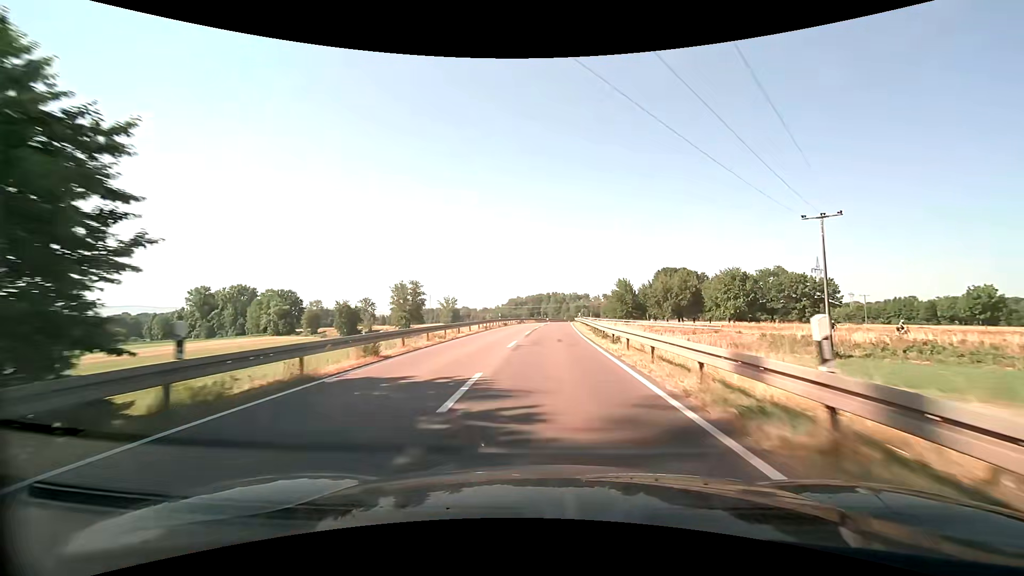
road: secondary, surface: asphalt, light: Day
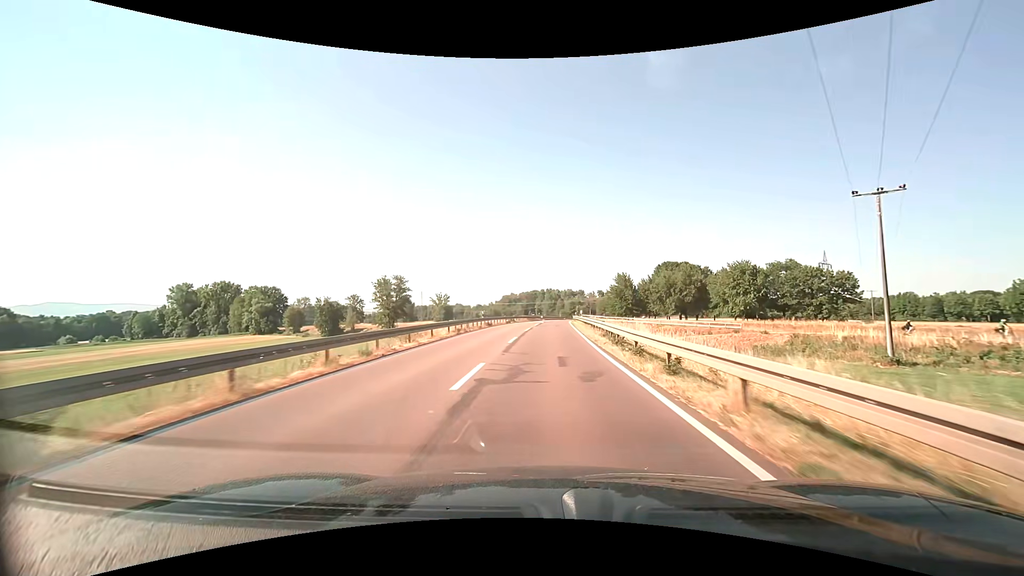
(+0.1, +10.3) m; +1°
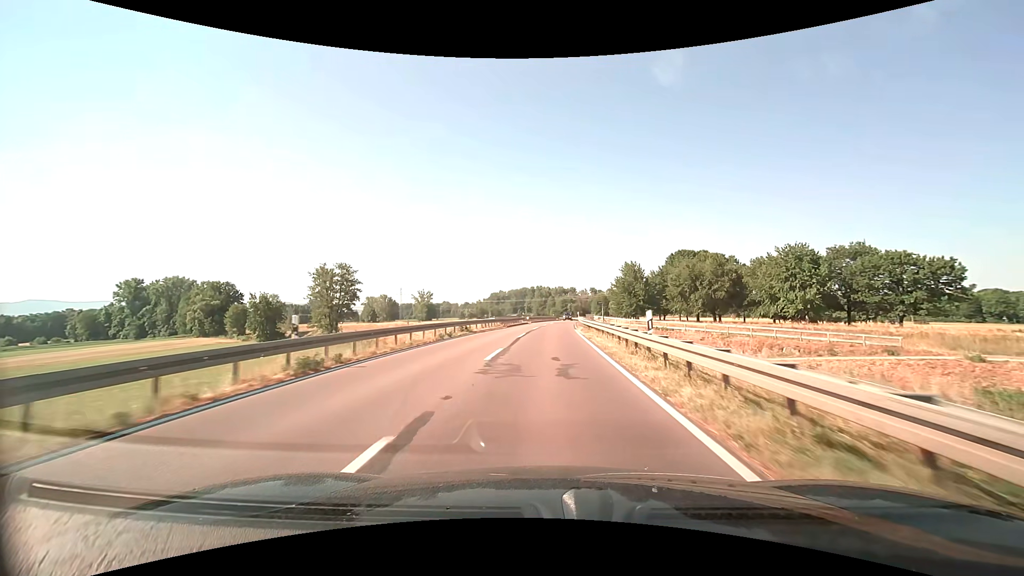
(+0.3, +31.2) m; +1°
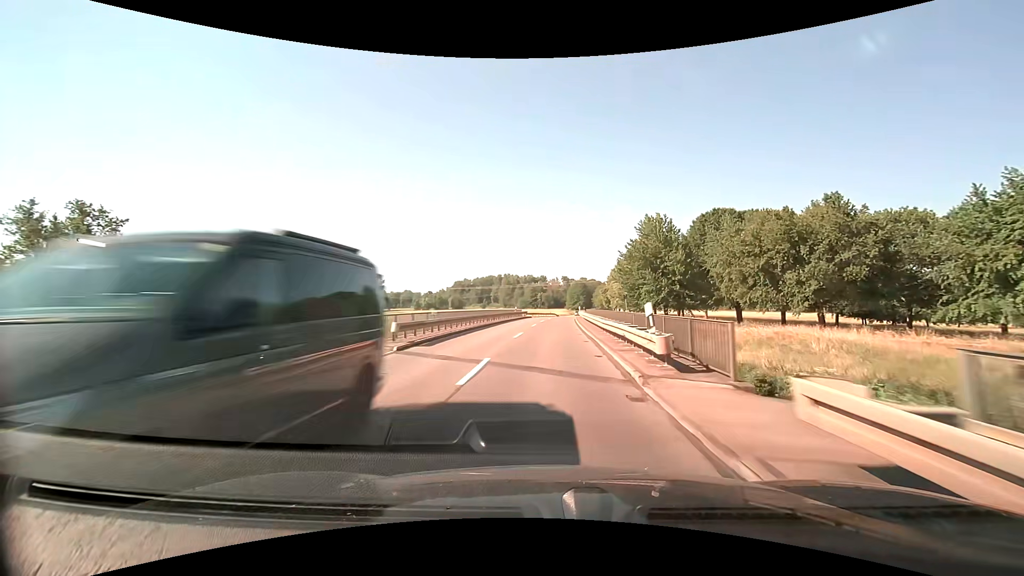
(+1.4, +52.7) m; +4°
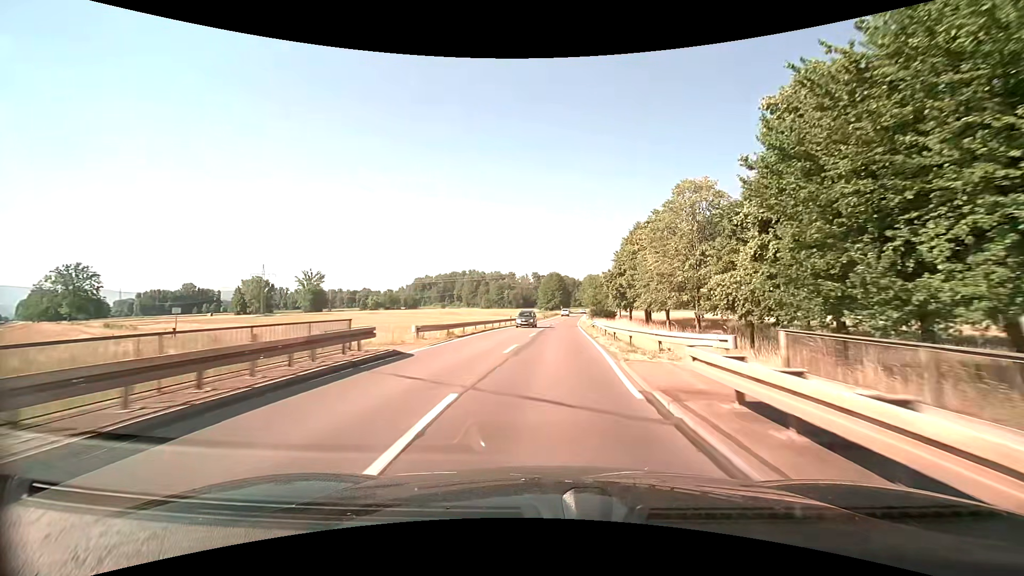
(+1.5, +53.3) m; +3°
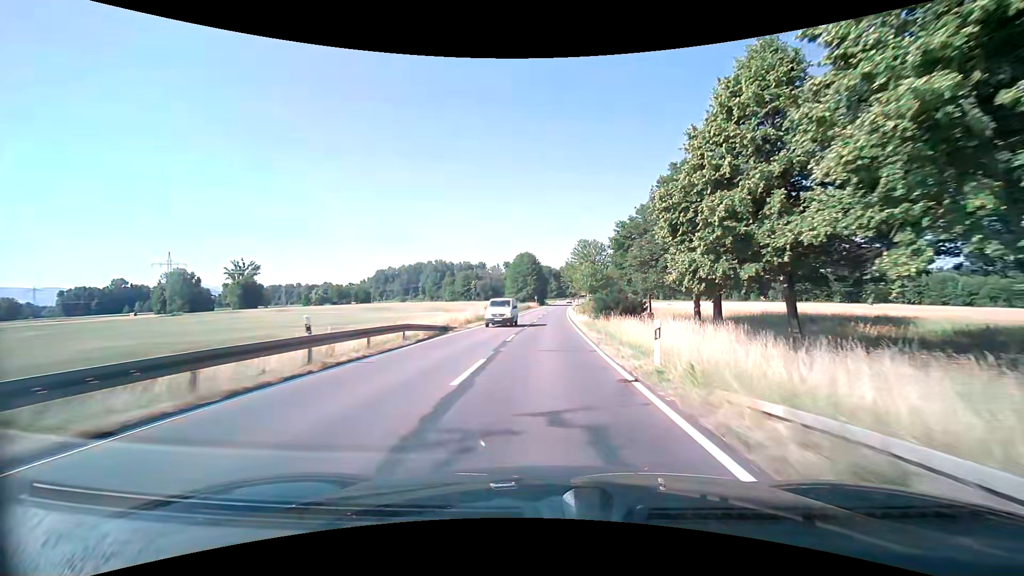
(+1.3, +42.9) m; +3°
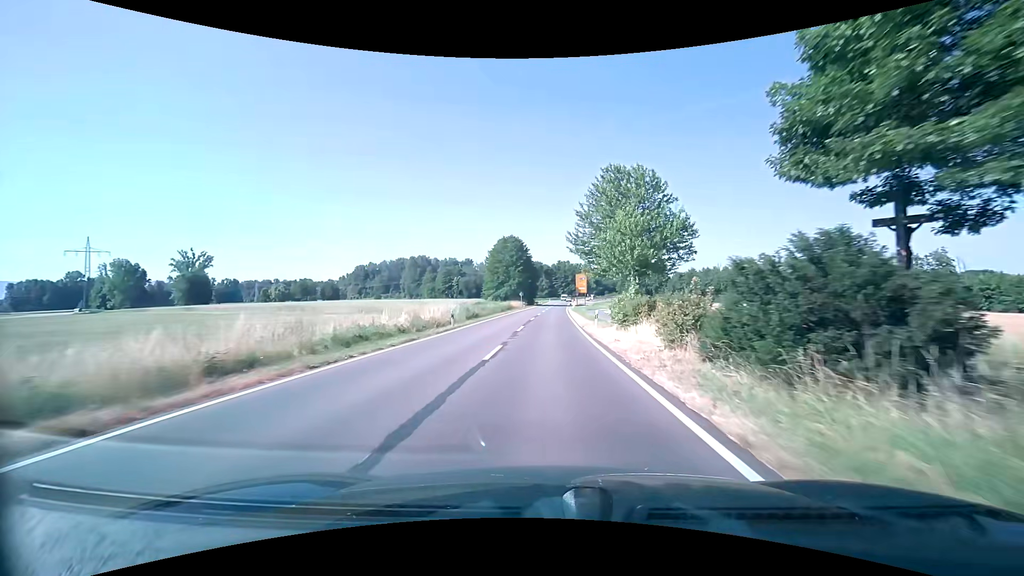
(+0.3, +32.1) m; +1°
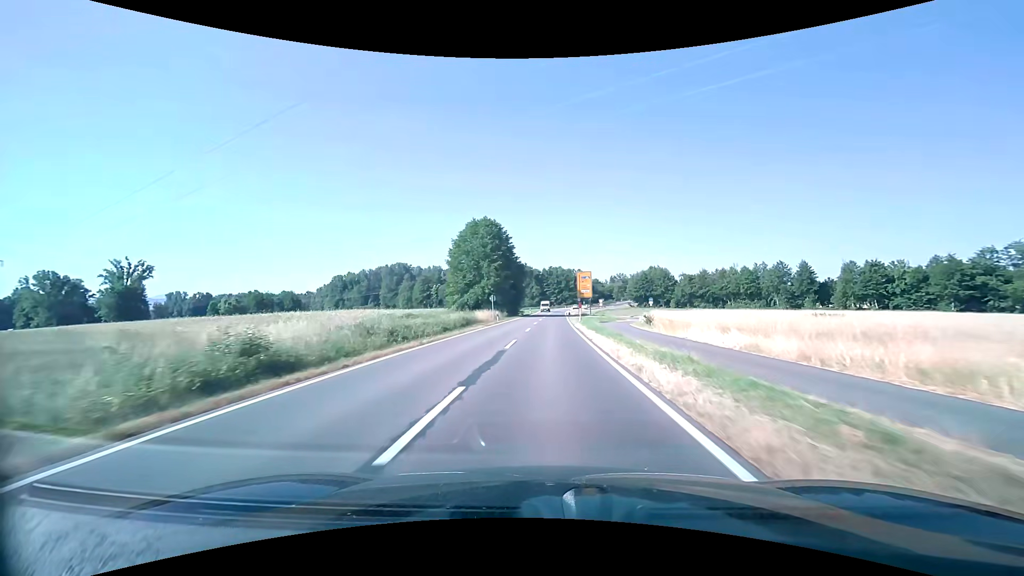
(+0.4, +31.9) m; +2°
